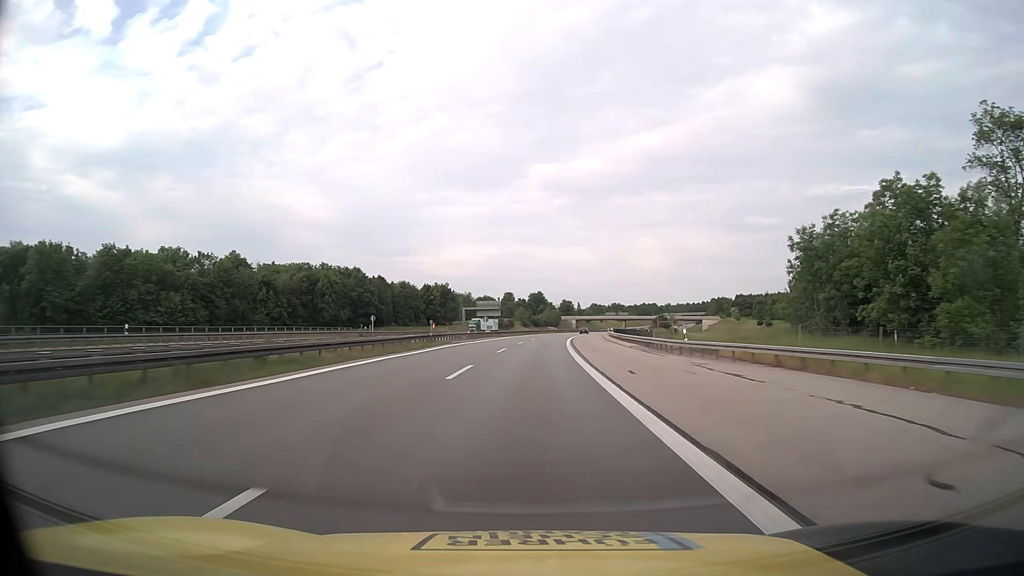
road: motorway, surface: asphalt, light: Day
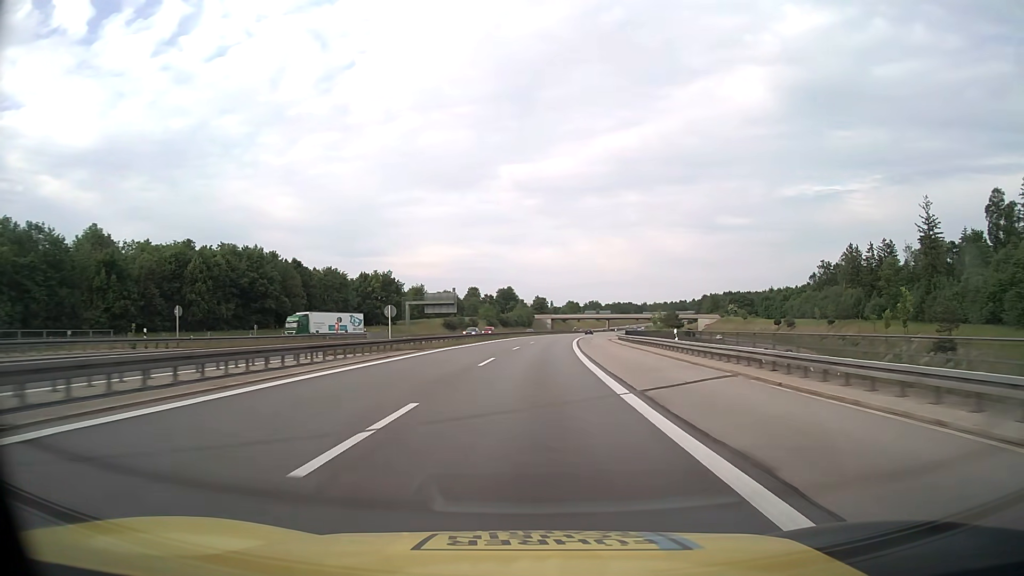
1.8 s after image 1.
(+1.0, +47.5) m; +2°
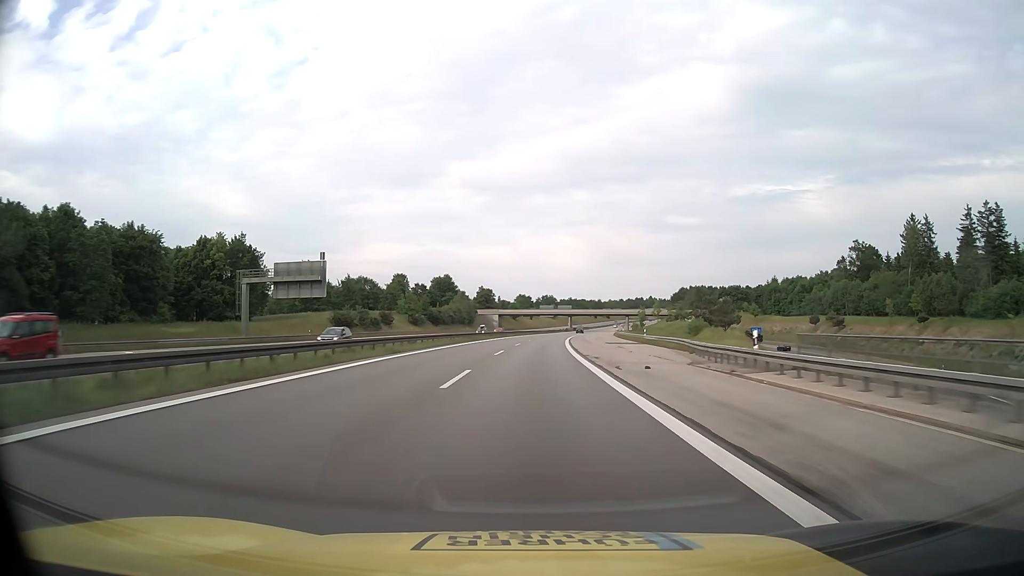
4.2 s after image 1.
(+2.3, +63.3) m; +4°
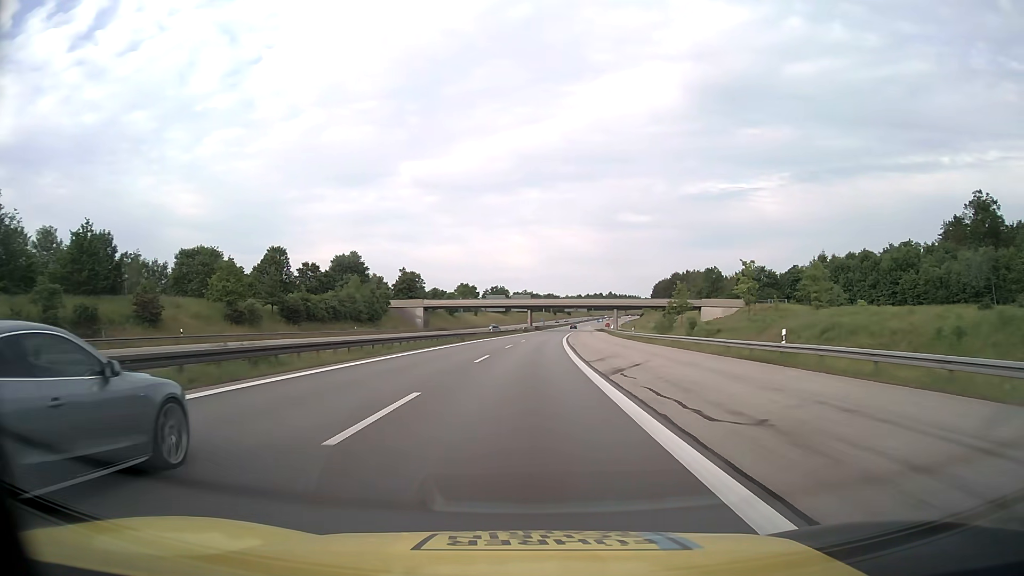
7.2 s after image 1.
(+3.1, +79.2) m; +4°
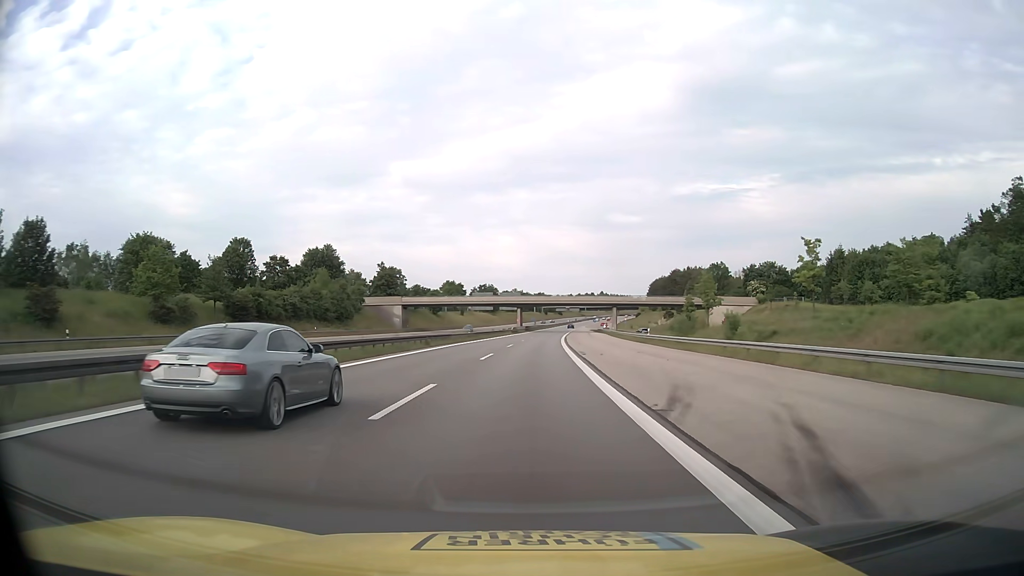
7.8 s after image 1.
(+0.1, +15.9) m; +1°
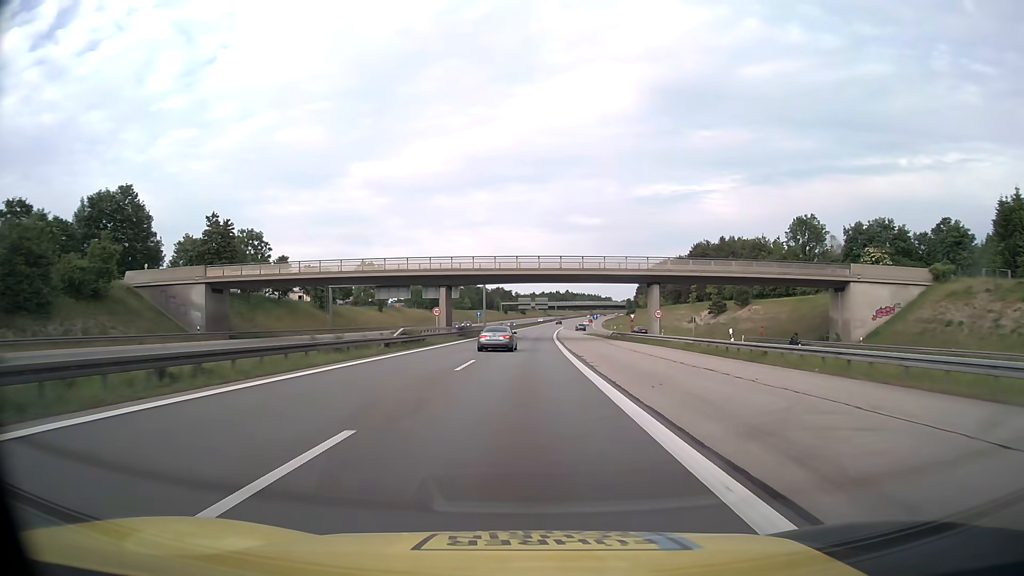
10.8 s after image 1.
(+2.5, +79.2) m; +3°
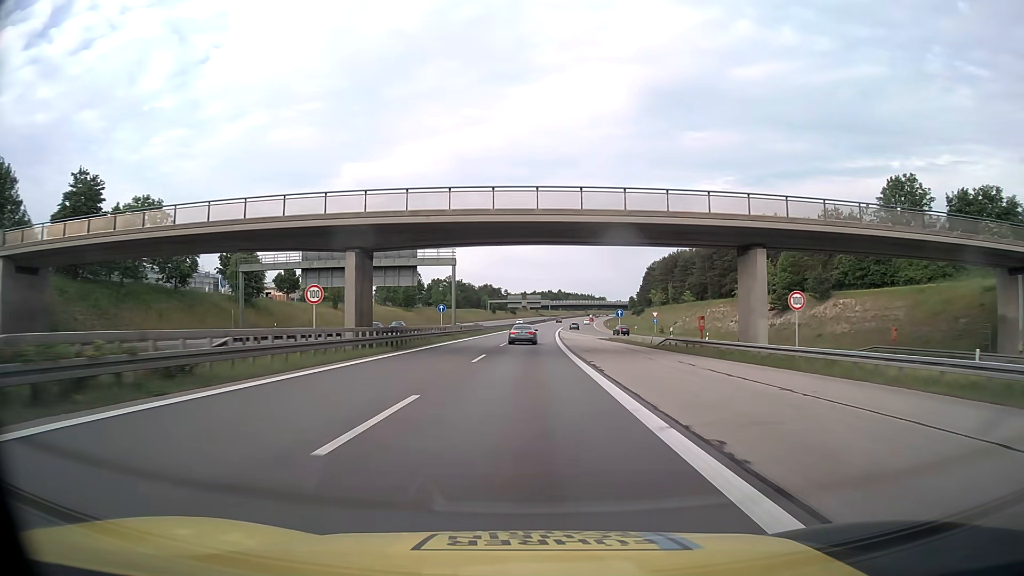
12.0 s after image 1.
(+0.2, +31.7) m; +1°
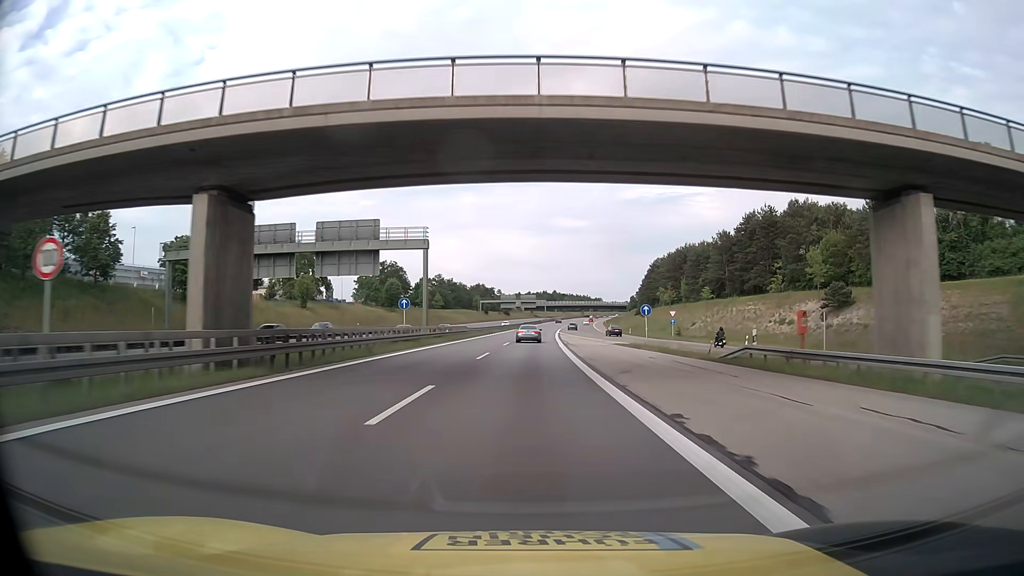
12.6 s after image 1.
(+0.1, +15.9) m; 0°
(0, +10) (0, +20) (0, +30) (0, +40) (+1, +50) (+1, +60) (+1, +70) (+1, +80) (+2, +90) (+2, +100) m
